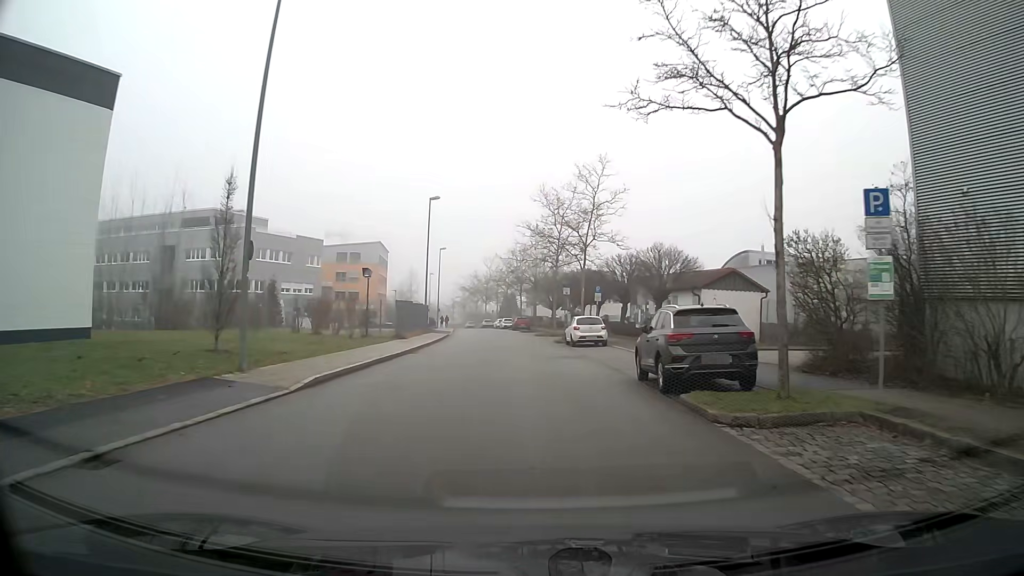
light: Day
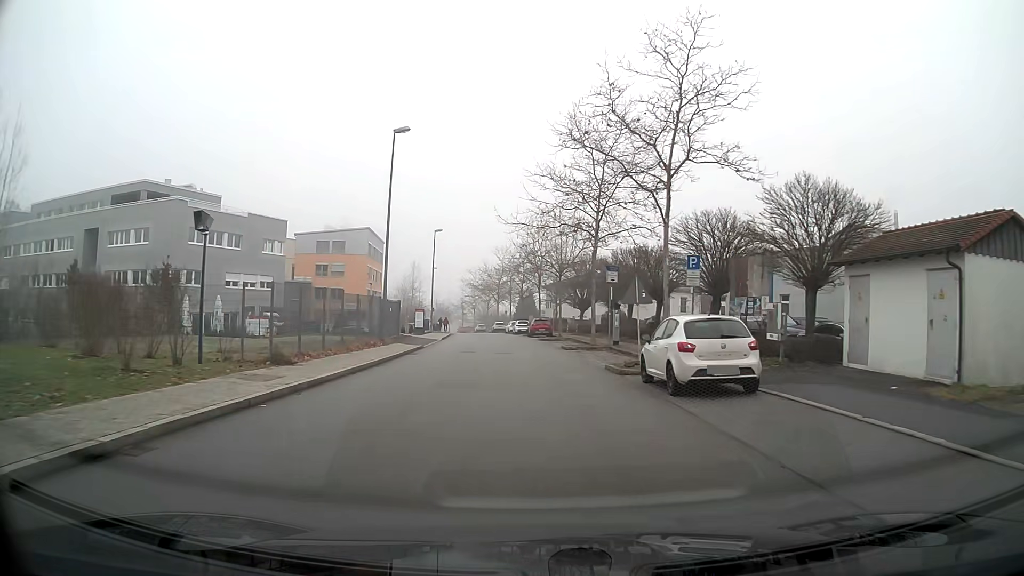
(-0.2, +19.6) m; -1°
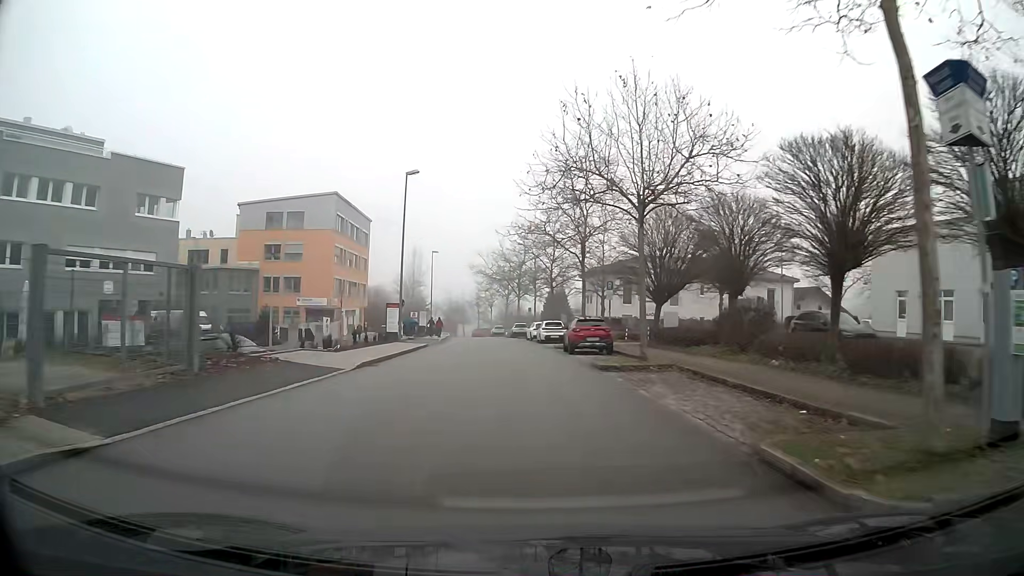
(-0.5, +26.6) m; -3°
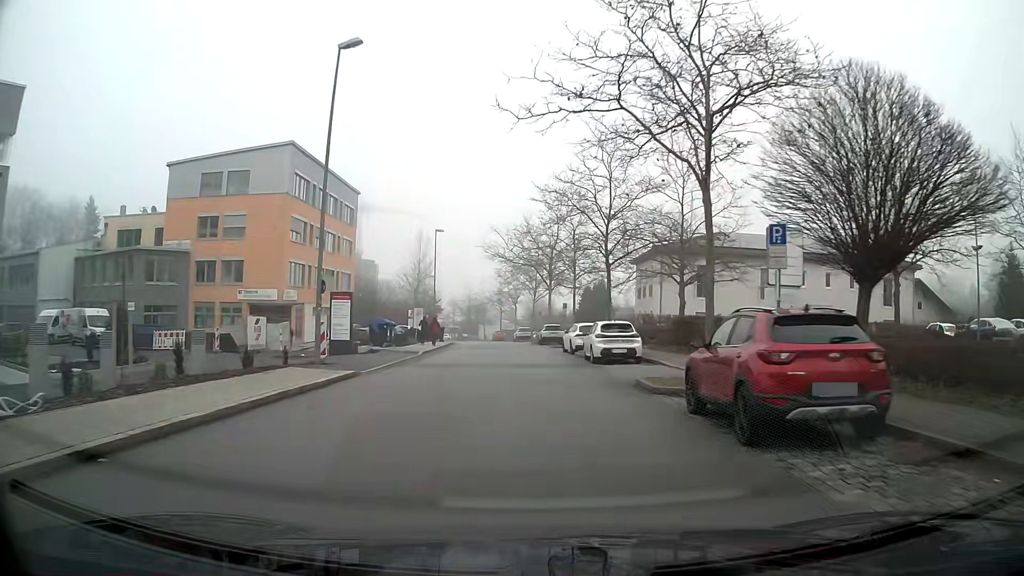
(-0.4, +19.7) m; -2°
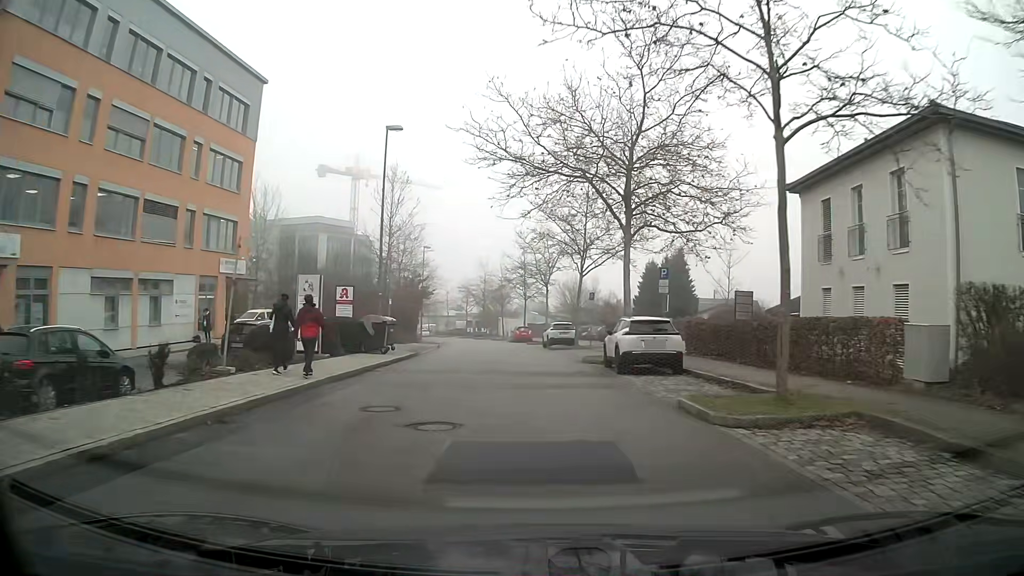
(-0.7, +31.9) m; -3°
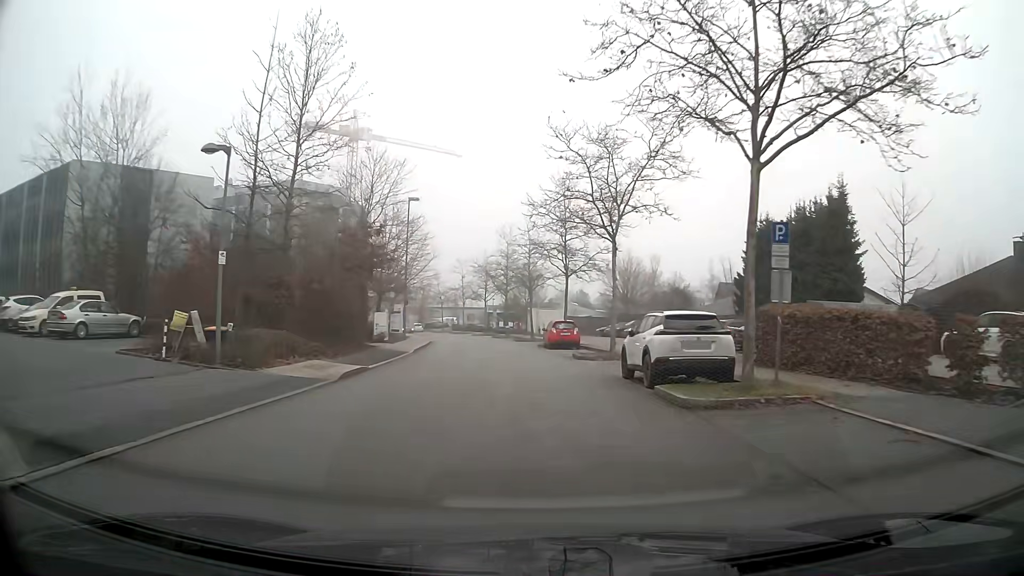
(-0.6, +26.4) m; -3°
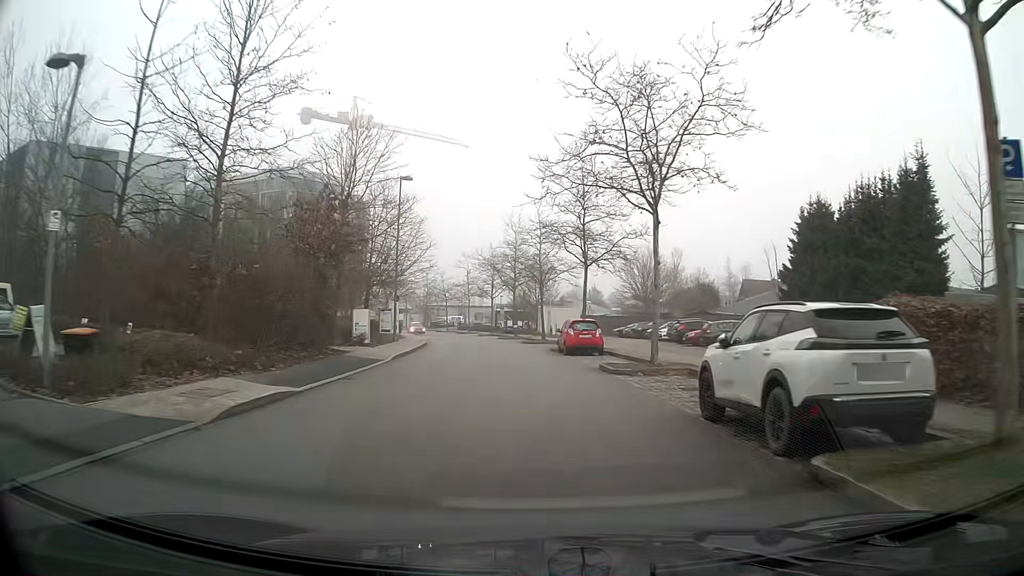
(-0.1, +6.8) m; -1°
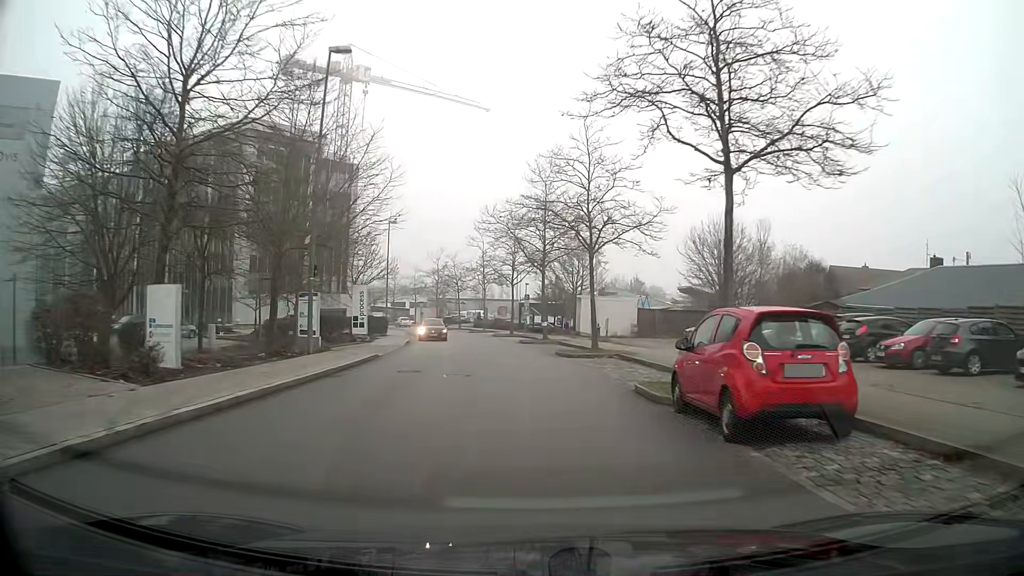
(-0.4, +20.5) m; -2°
